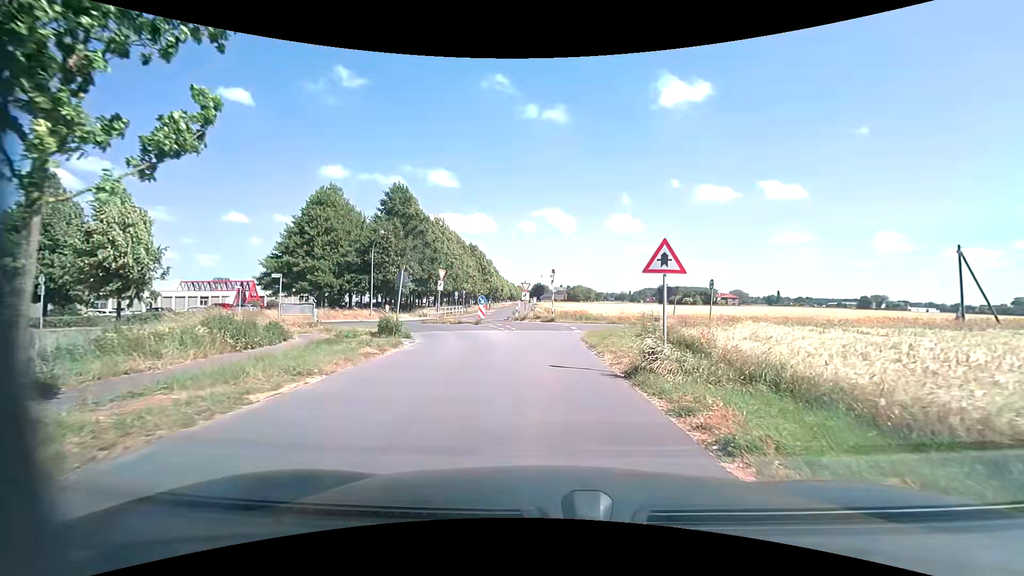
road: unclassified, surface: asphalt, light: Day
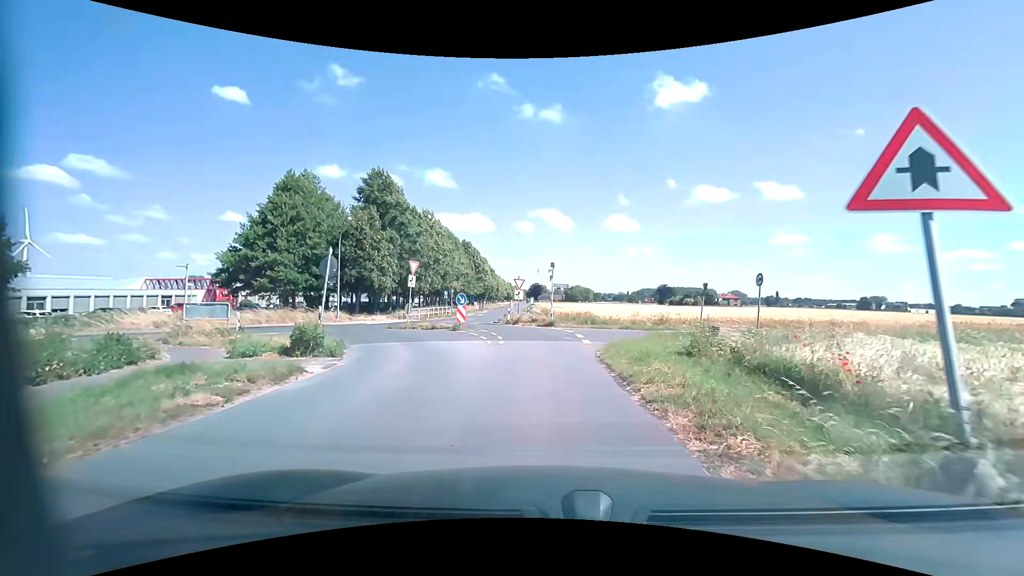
(0.0, +6.6) m; 0°
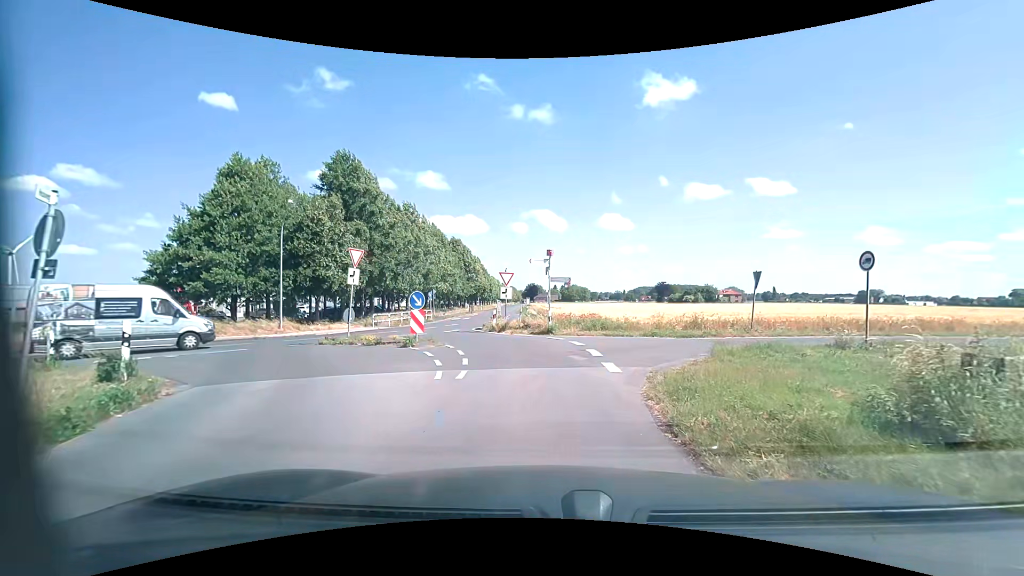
(+0.1, +7.6) m; +1°
(0, +10) (-2, +20) (-10, +25) (-19, +21) (-28, +15) (-37, +11) (-46, +8) (-56, +5) (-65, +2) (-75, -1) m
